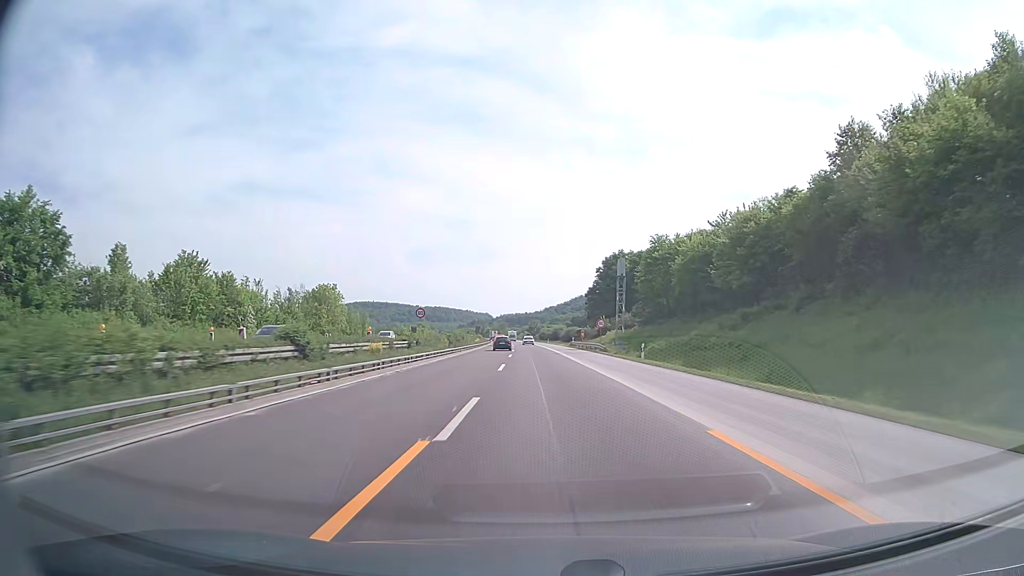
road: motorway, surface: concrete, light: Day
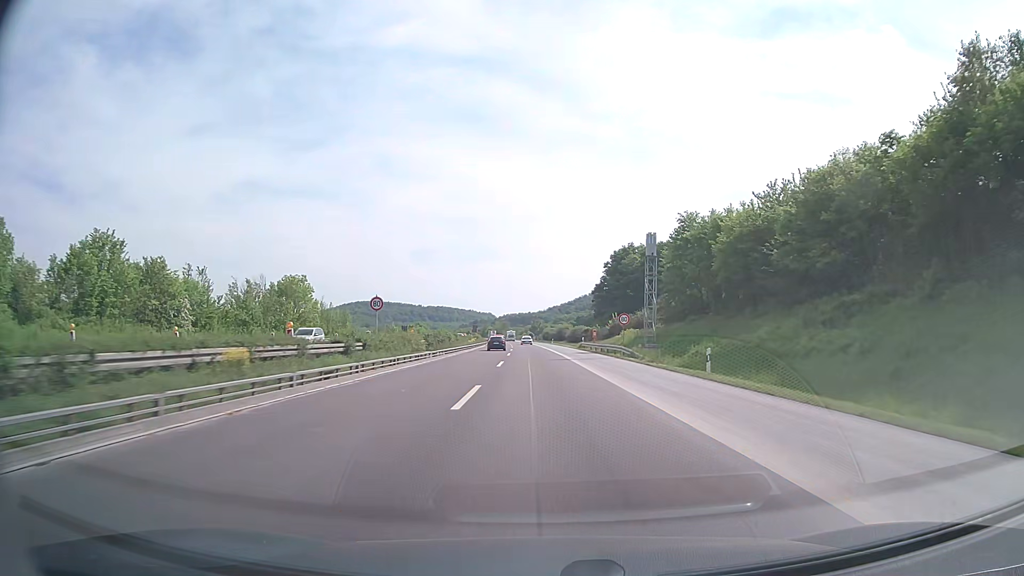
(0.0, +14.3) m; 0°
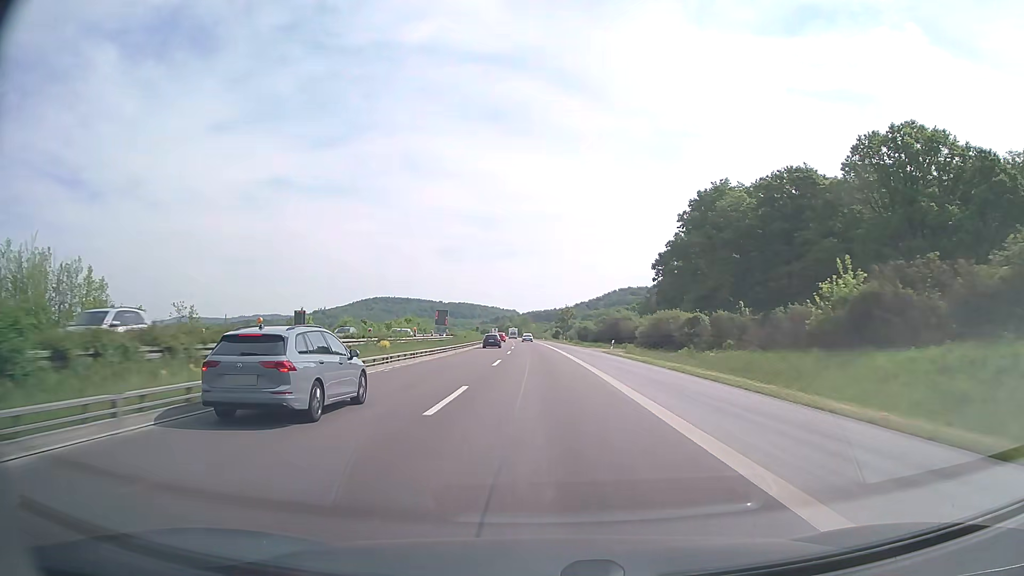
(-1.5, +73.2) m; -2°
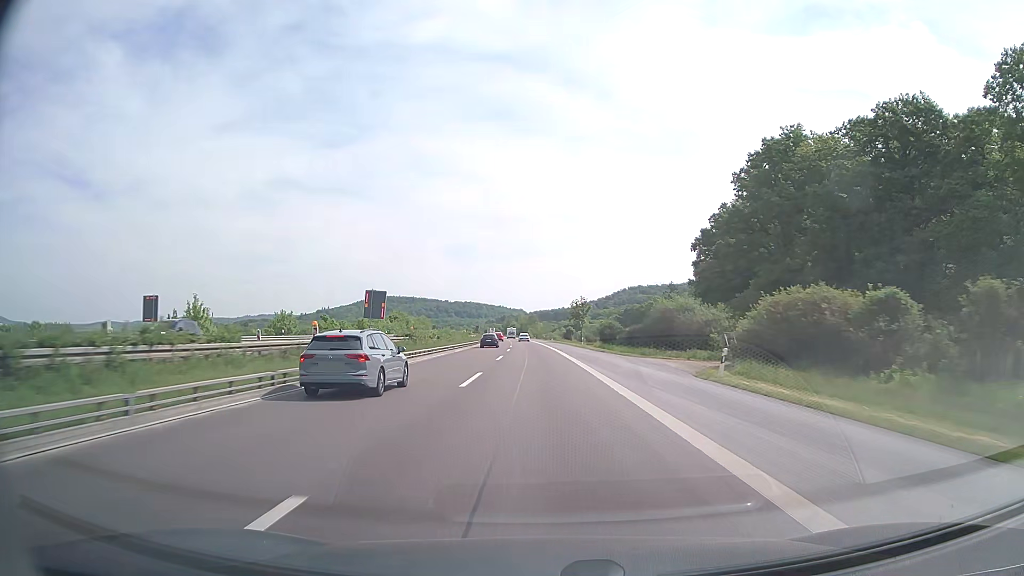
(-0.2, +29.6) m; -1°
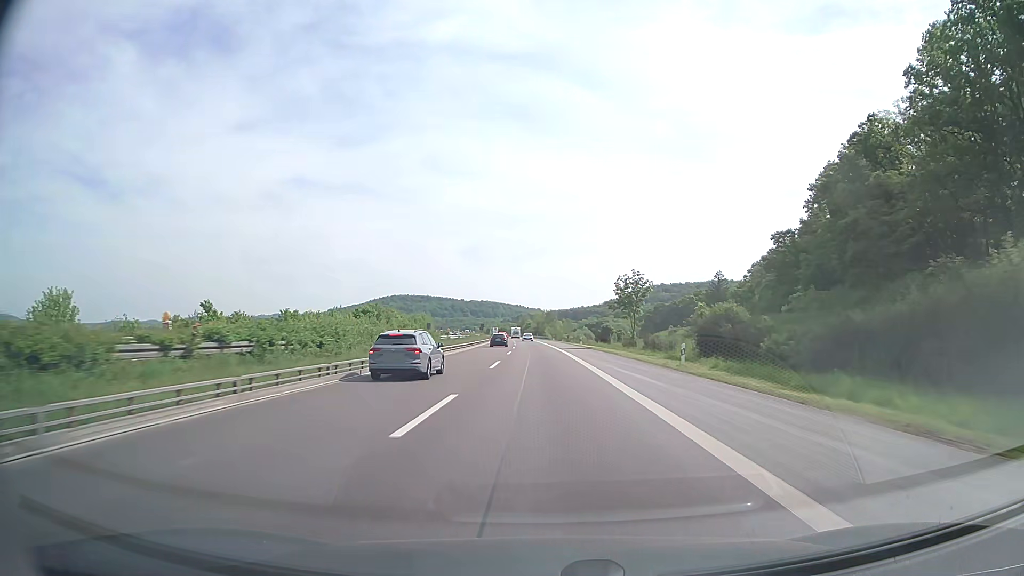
(-0.6, +44.5) m; -1°
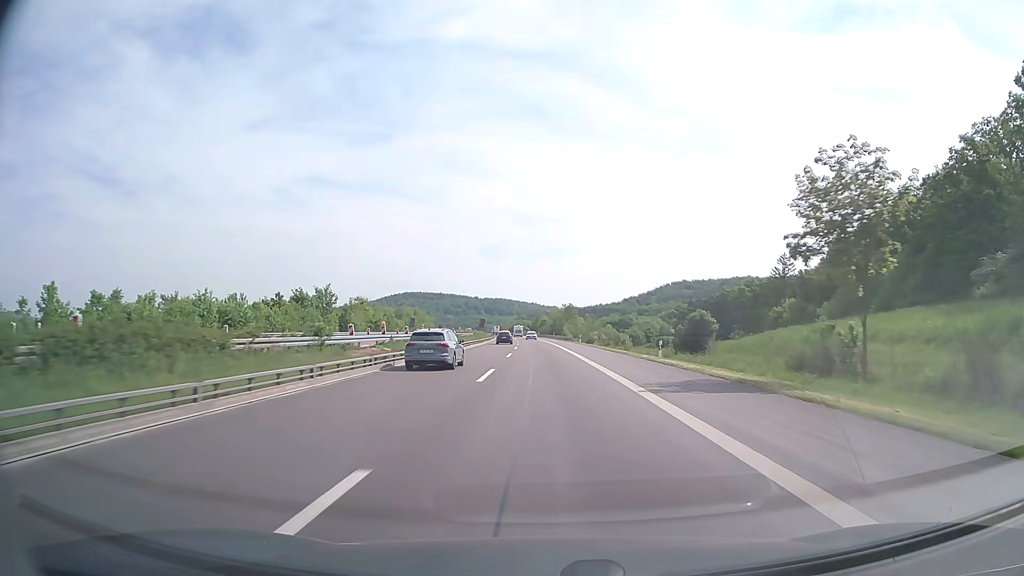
(-0.6, +44.1) m; -1°
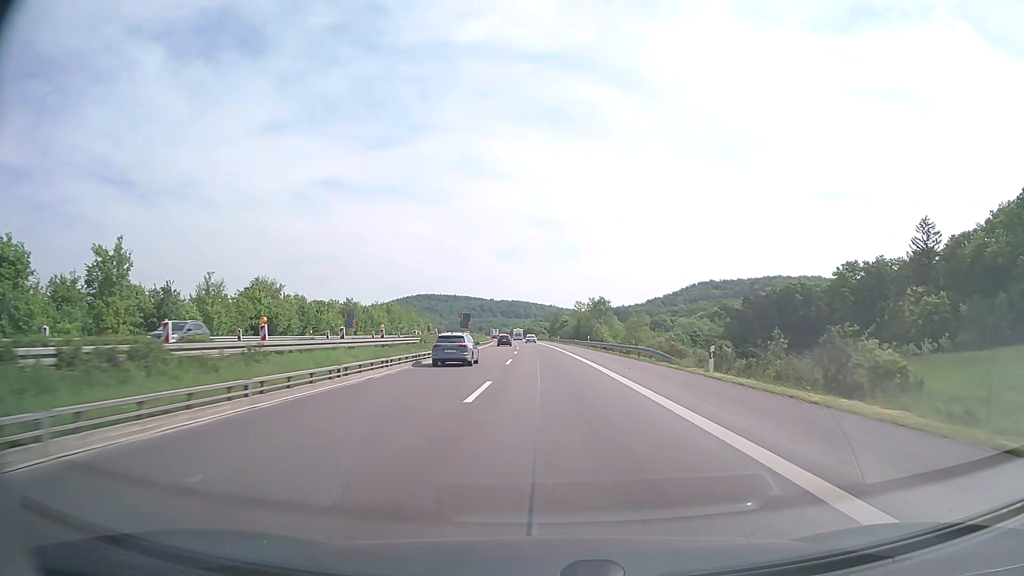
(-0.7, +58.6) m; -2°
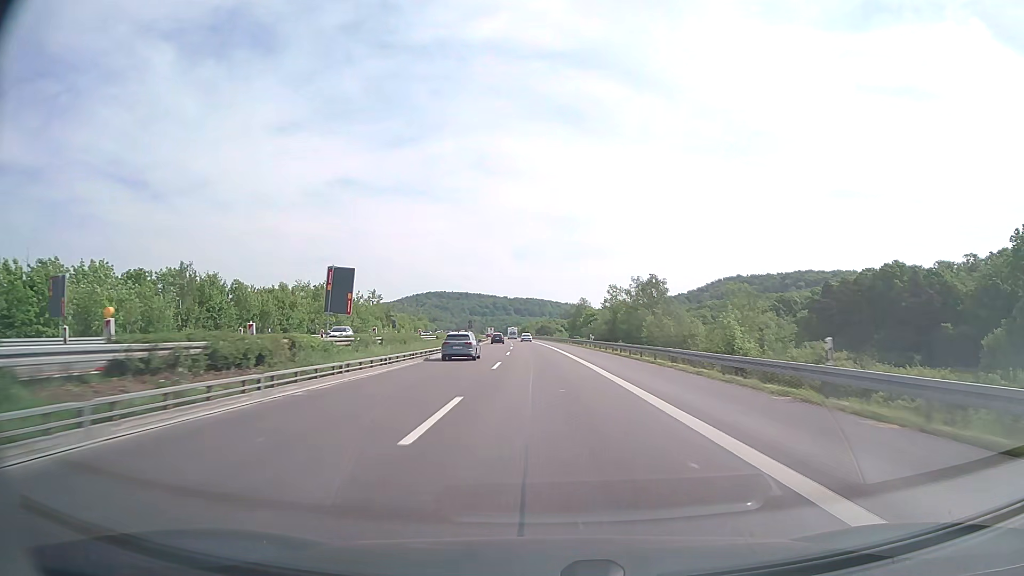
(-0.6, +59.2) m; -1°
(0, +10) (0, +20) (0, +30) (0, +40) (-1, +50) (-1, +60) (-1, +70) (-2, +80) (-2, +90) (-3, +100) m
